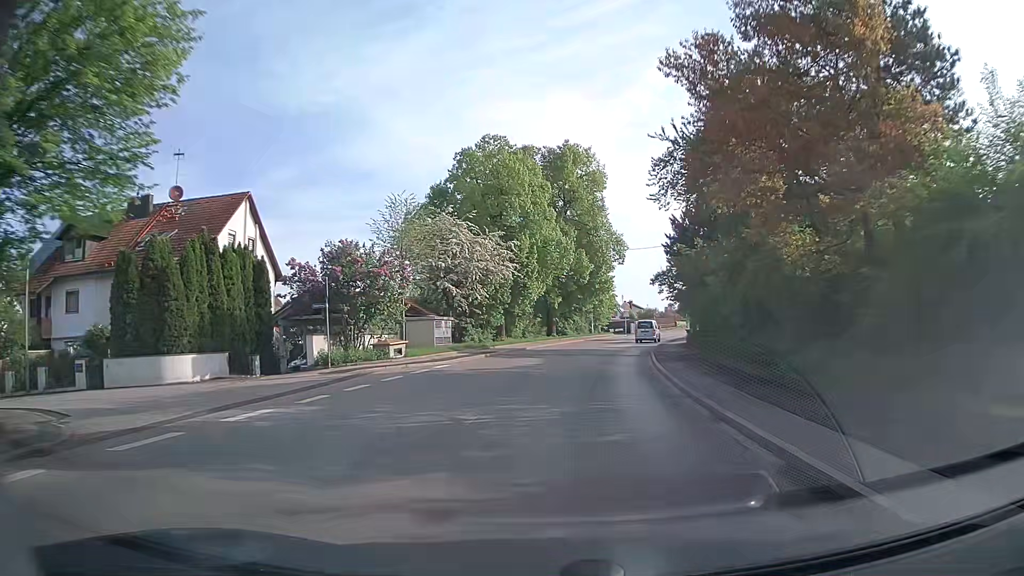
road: secondary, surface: asphalt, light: Day
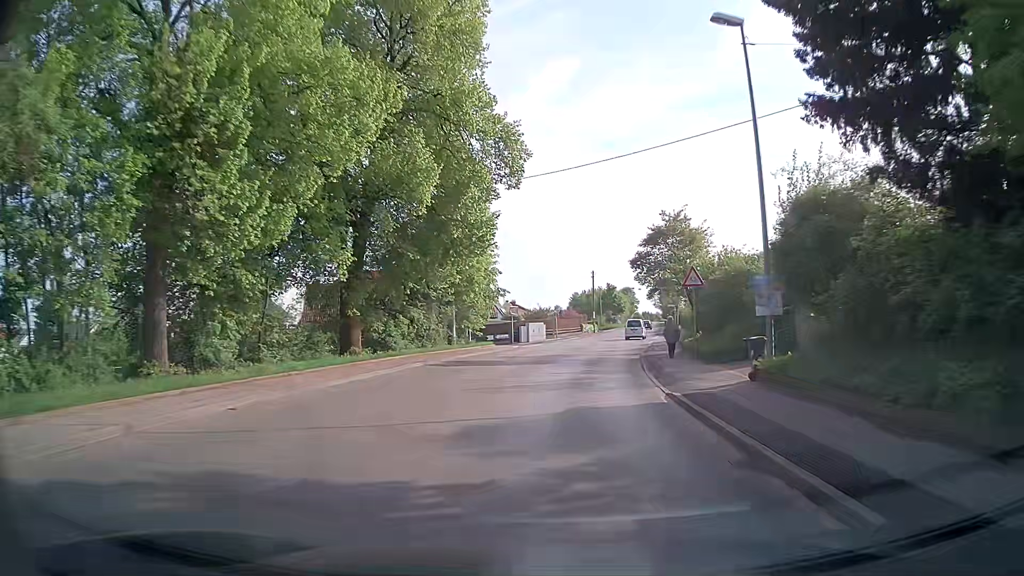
(+3.3, +35.7) m; +10°
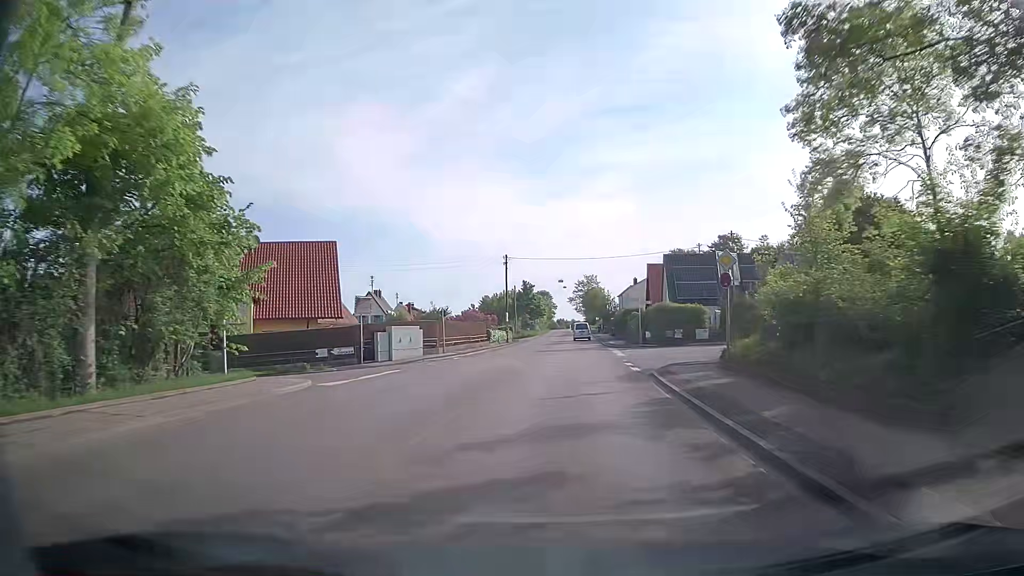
(+2.2, +28.4) m; +8°
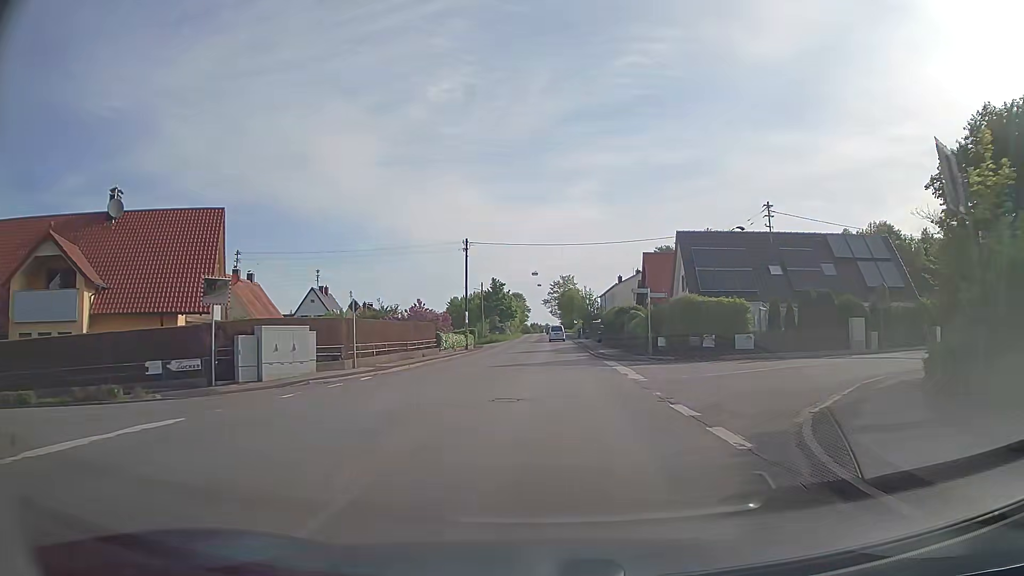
(+0.4, +14.3) m; +3°
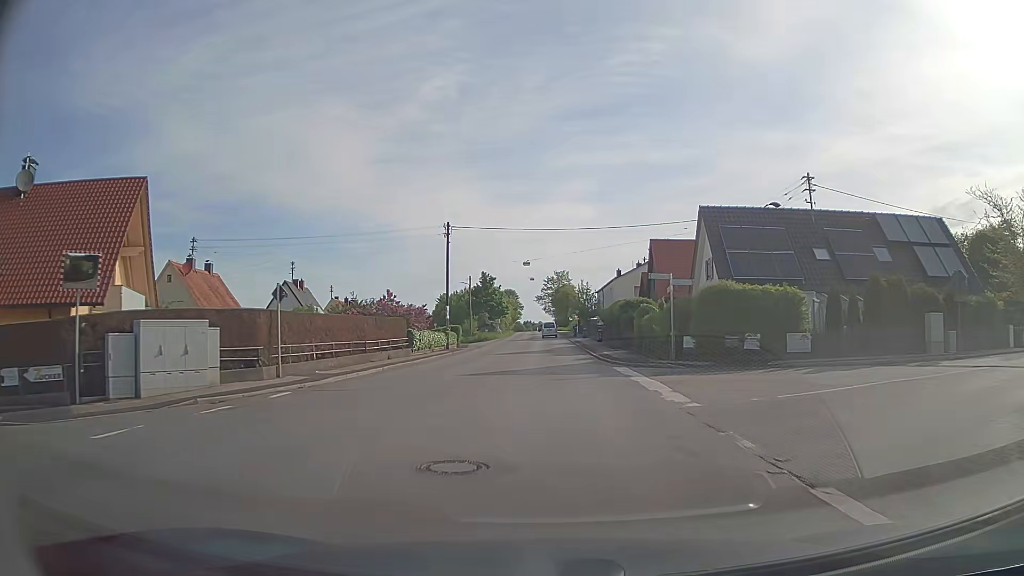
(0.0, +7.1) m; 0°
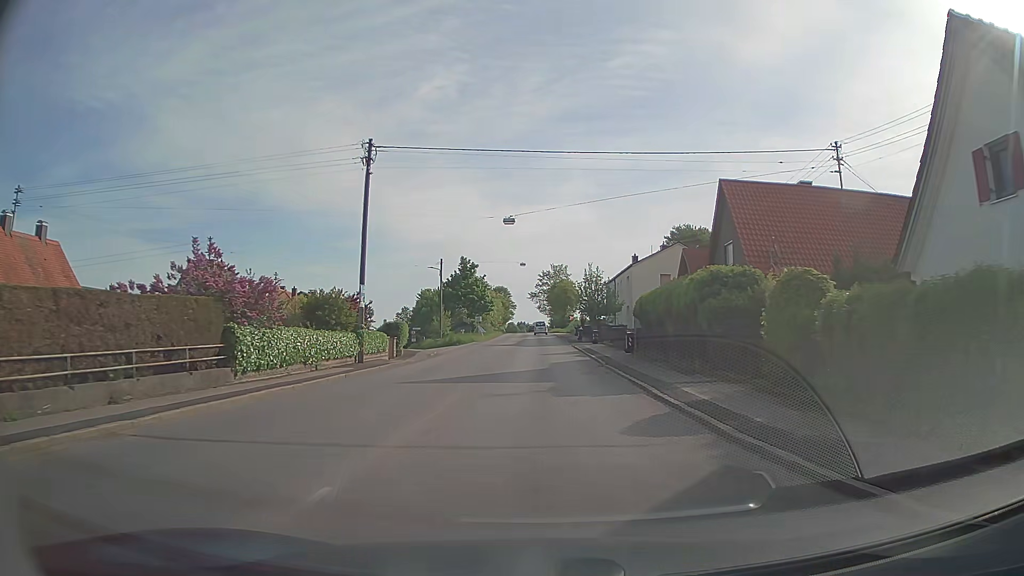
(+0.1, +21.2) m; +1°
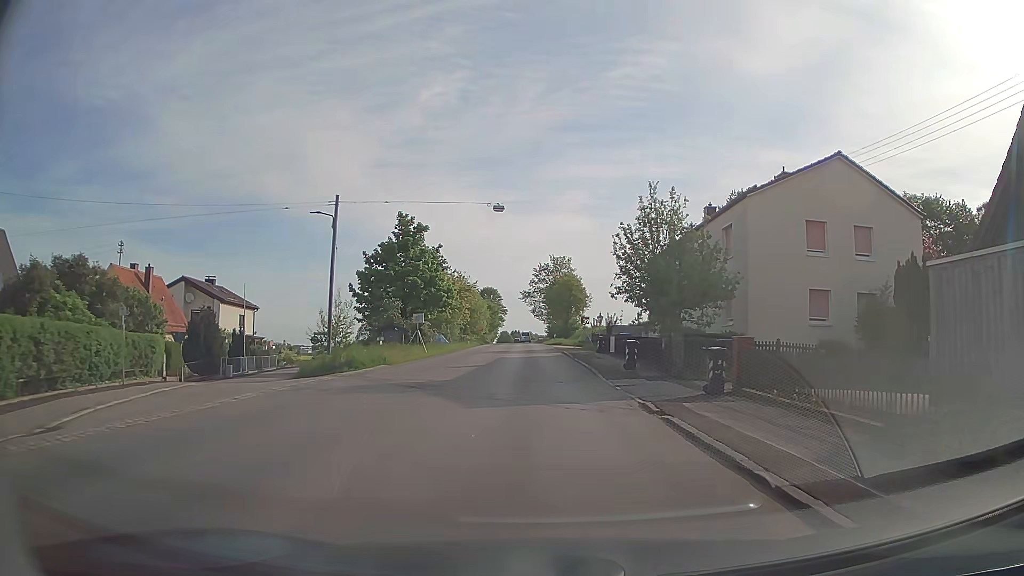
(0.0, +34.5) m; 0°
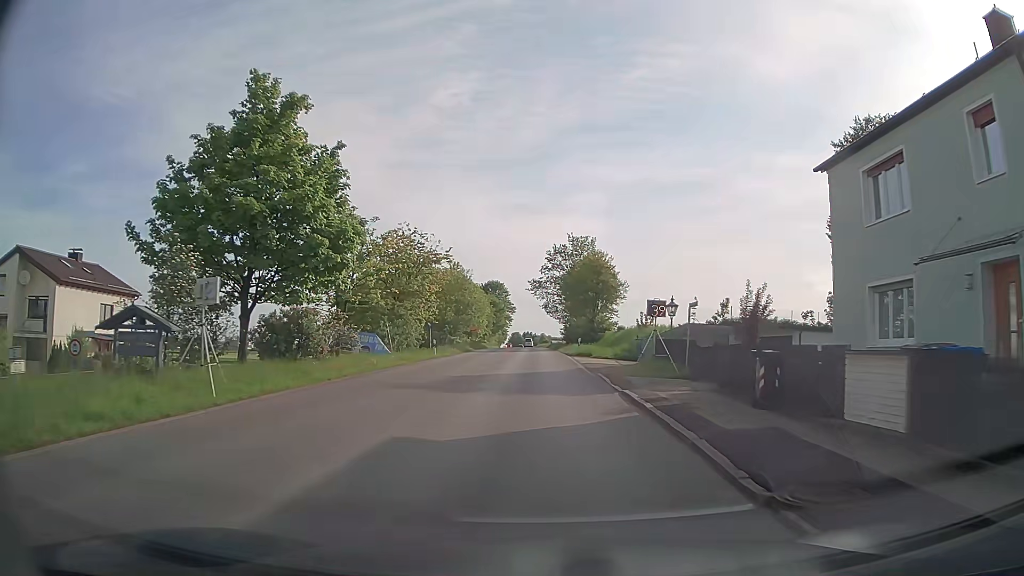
(-0.1, +27.6) m; -1°
(0, +10) (0, +20) (0, +30) (0, +40) (0, +50) (-1, +60) (-1, +70) (-1, +80) (-1, +90) (-2, +100) m
